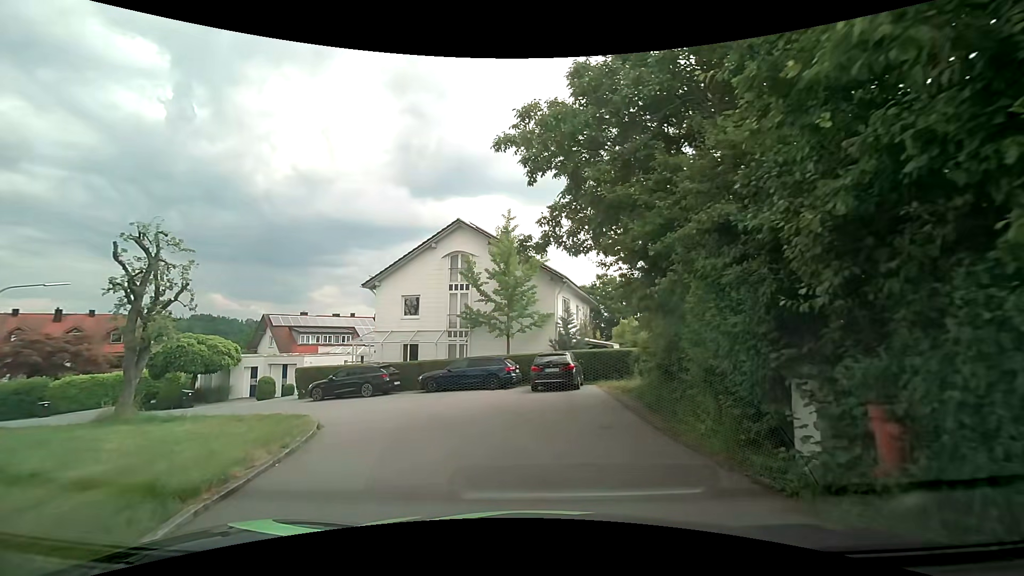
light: Day
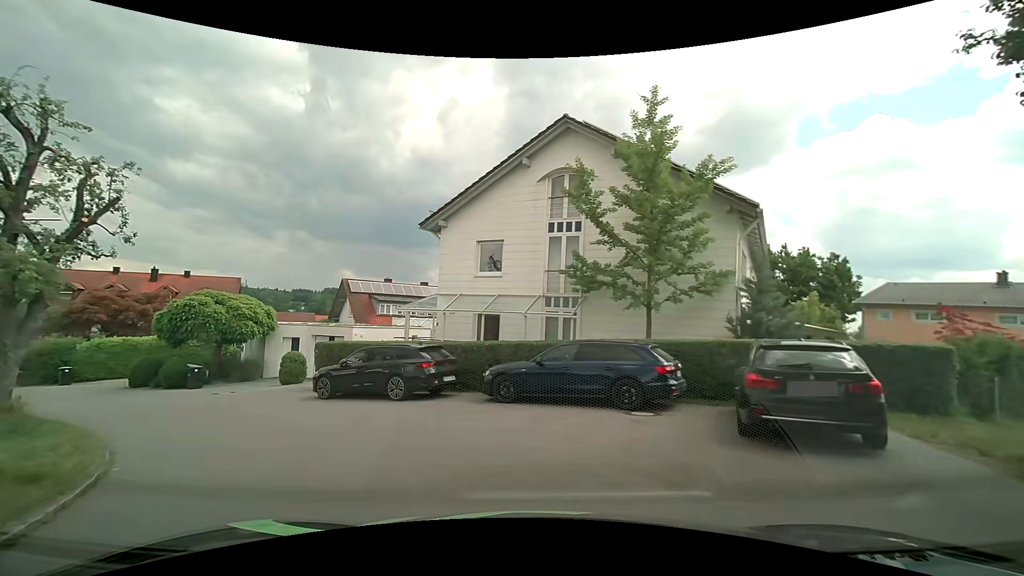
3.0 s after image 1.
(-1.0, +10.9) m; -11°
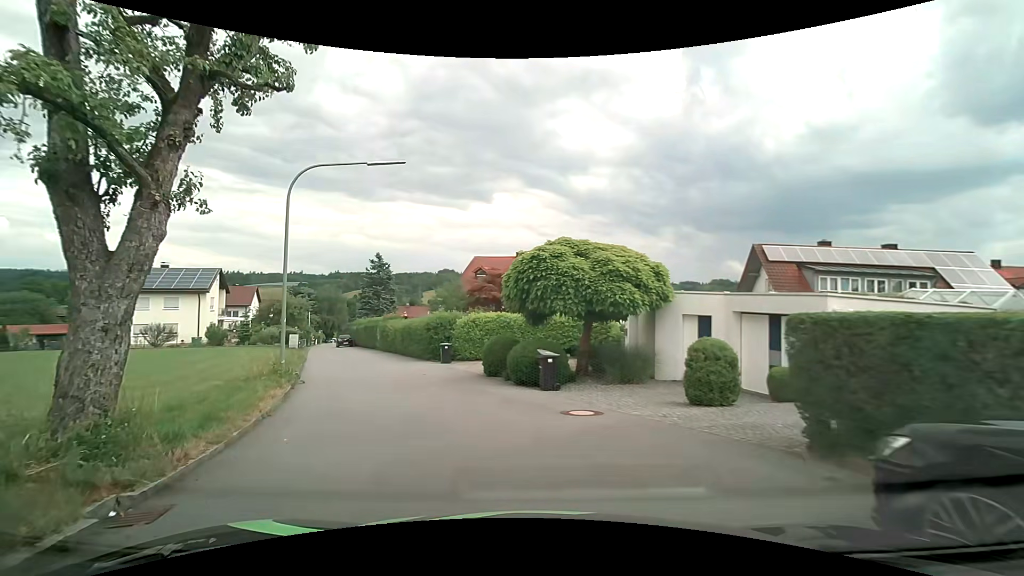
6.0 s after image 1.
(-4.5, +11.3) m; -43°
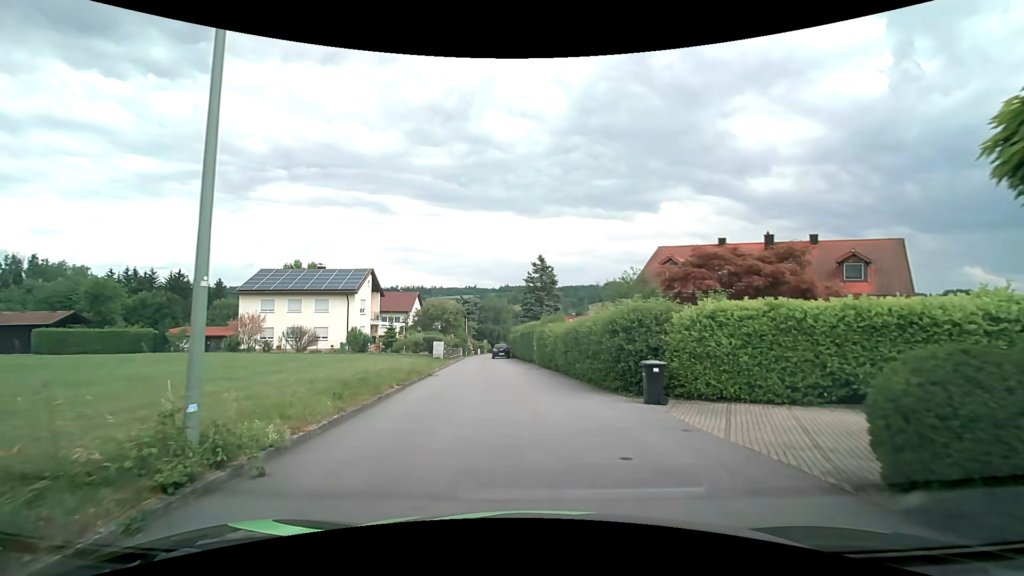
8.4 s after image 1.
(-2.4, +12.0) m; -19°
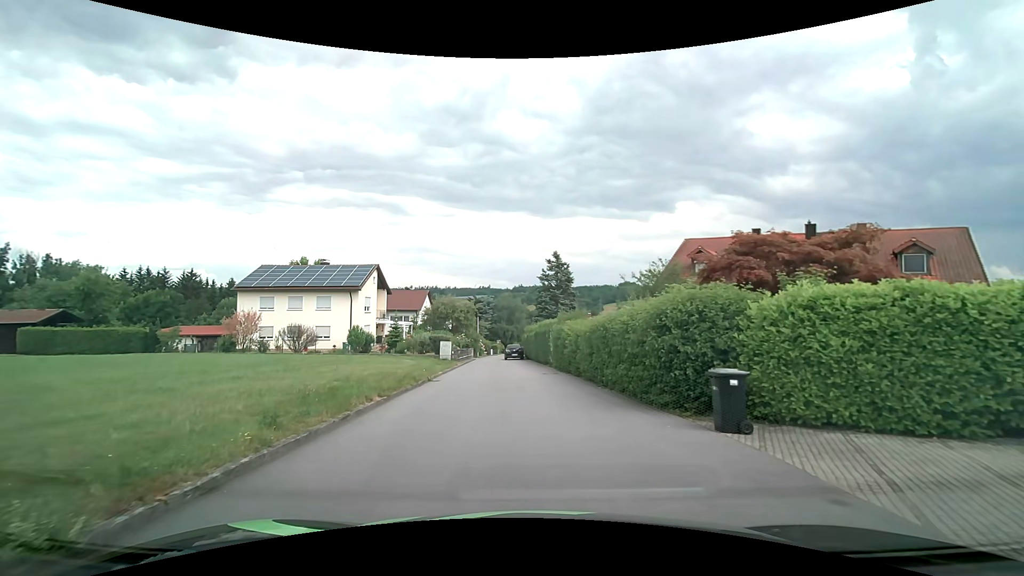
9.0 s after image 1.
(0.0, +3.3) m; -2°
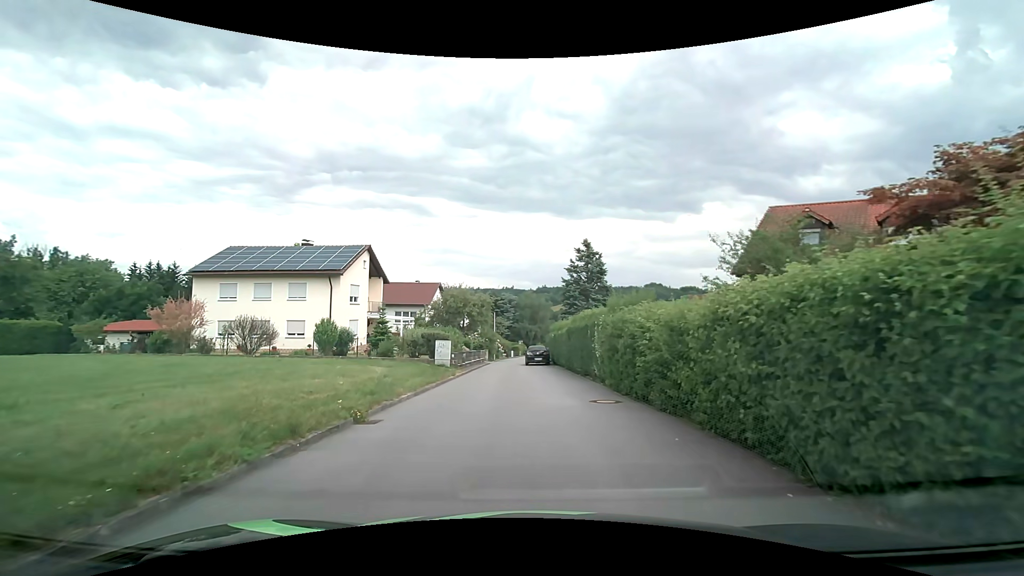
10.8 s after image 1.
(-0.3, +10.3) m; -2°
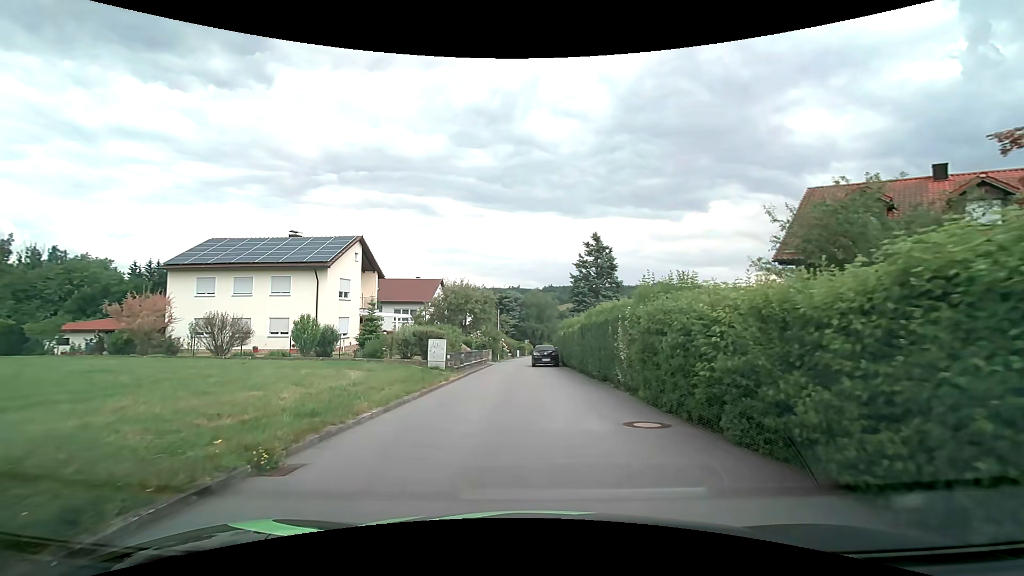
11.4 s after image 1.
(0.0, +3.5) m; -1°
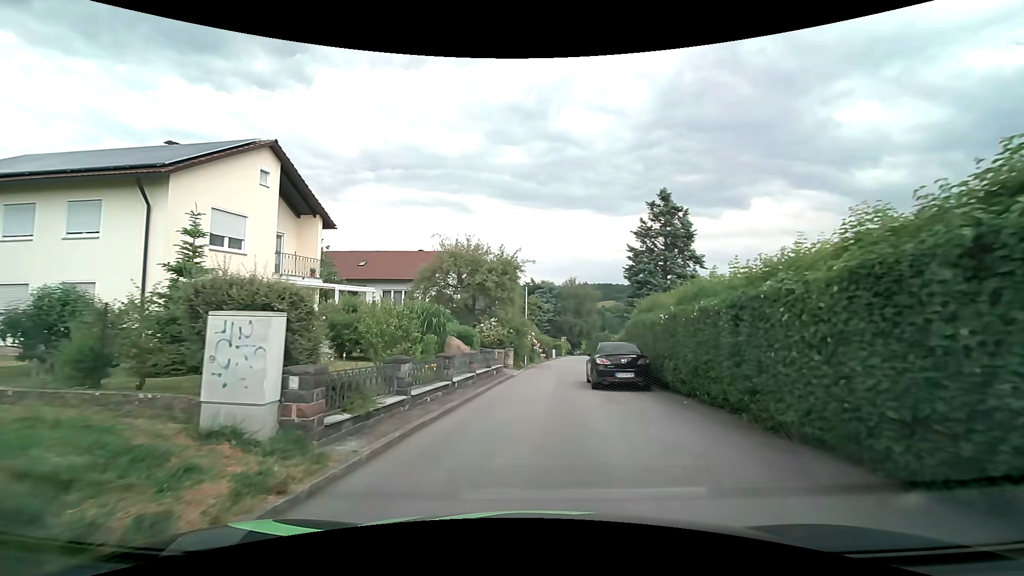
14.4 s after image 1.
(-0.7, +17.7) m; -4°
